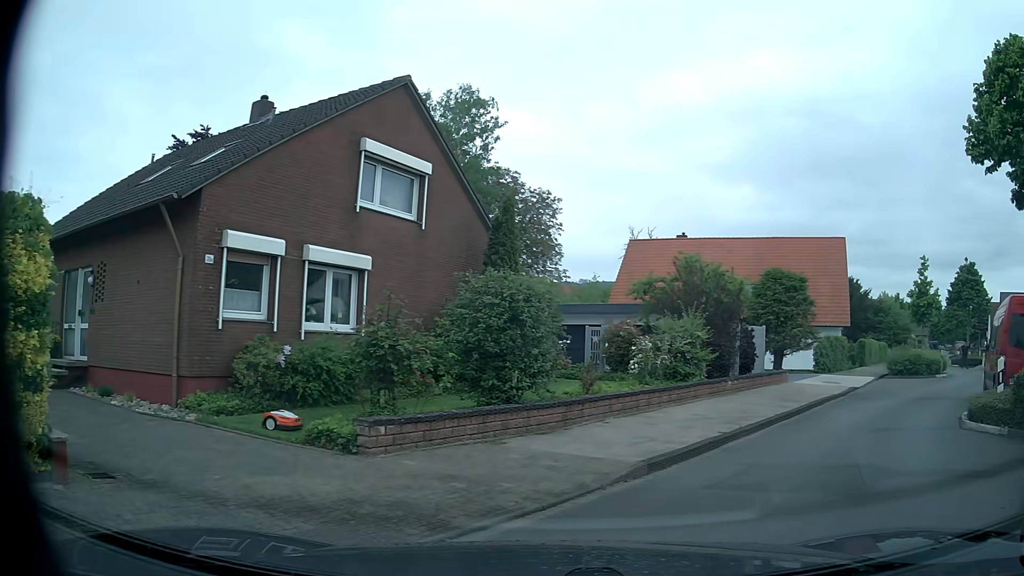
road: unclassified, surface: asphalt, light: Day
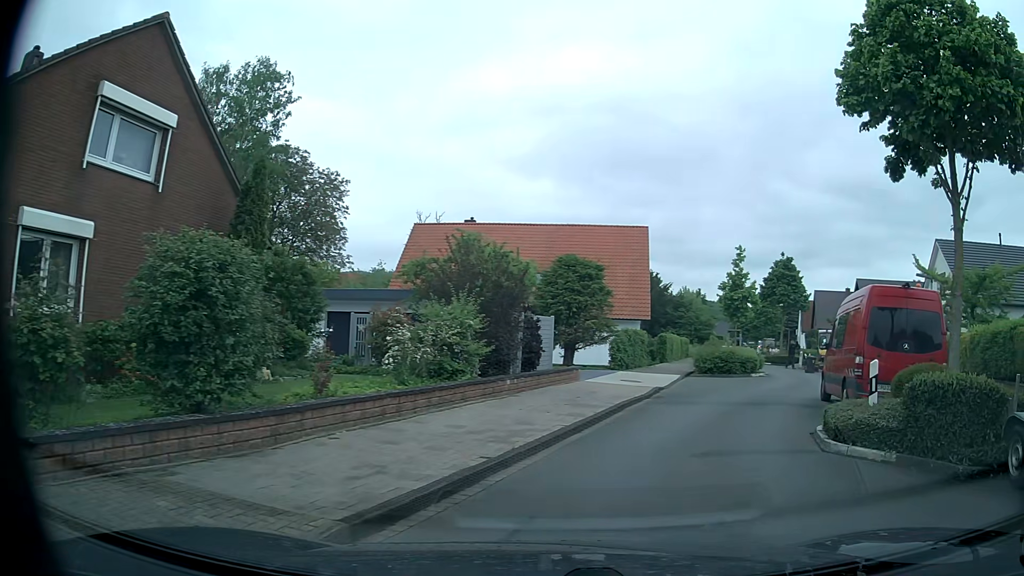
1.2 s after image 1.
(+0.5, +3.0) m; +19°
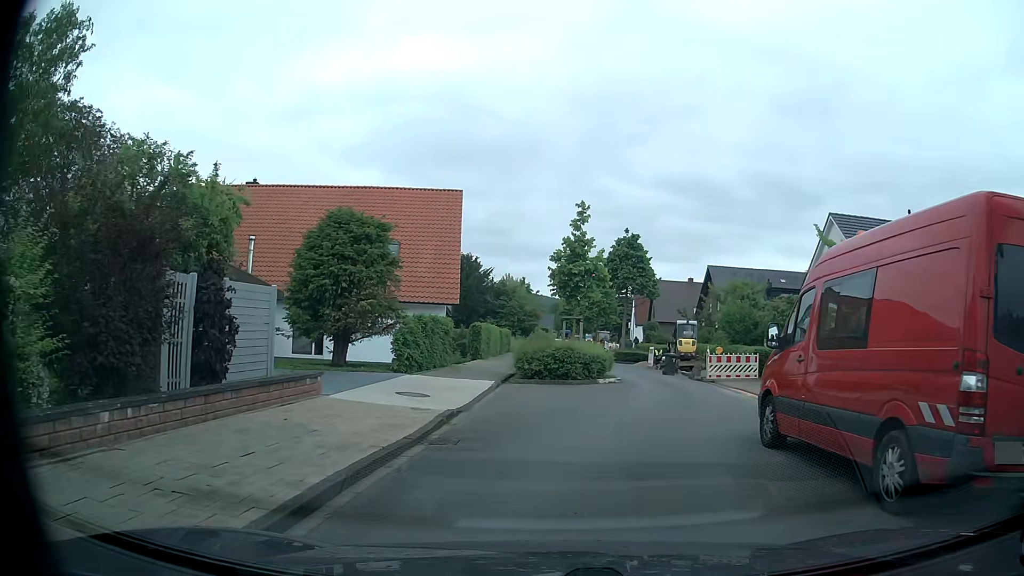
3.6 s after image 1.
(+1.7, +8.7) m; +17°
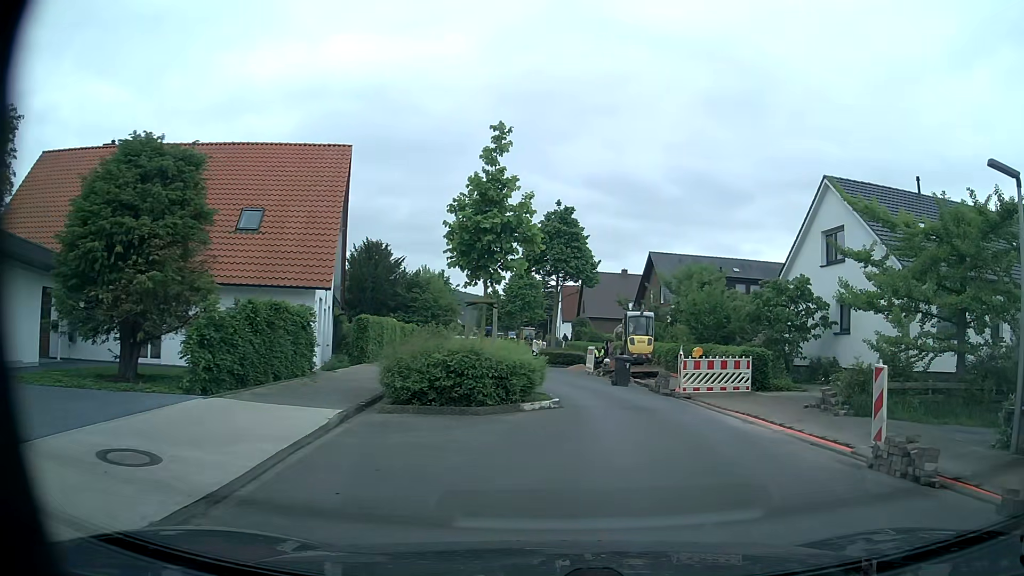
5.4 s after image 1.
(+0.3, +8.3) m; +5°
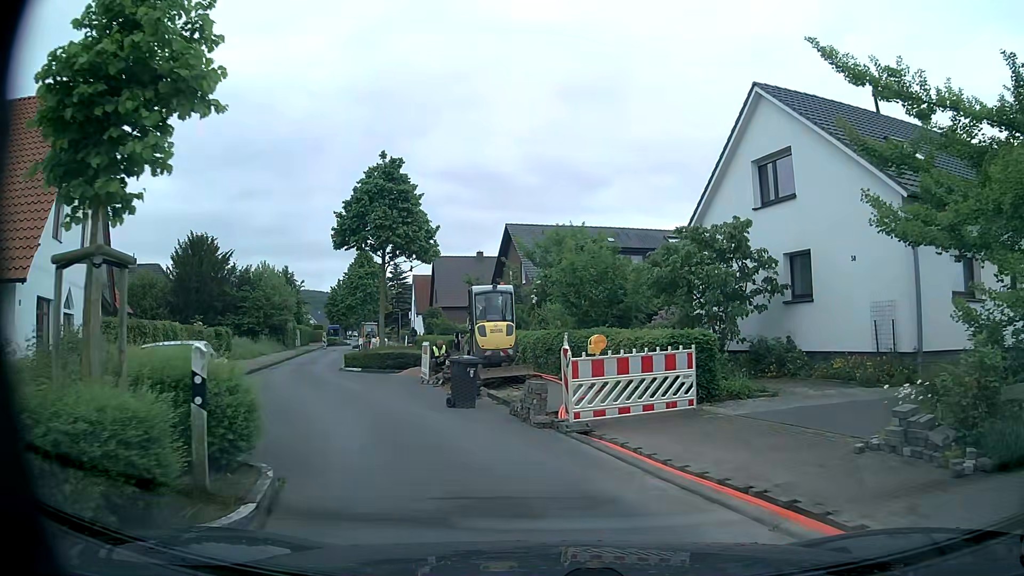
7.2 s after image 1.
(+1.2, +8.6) m; +13°
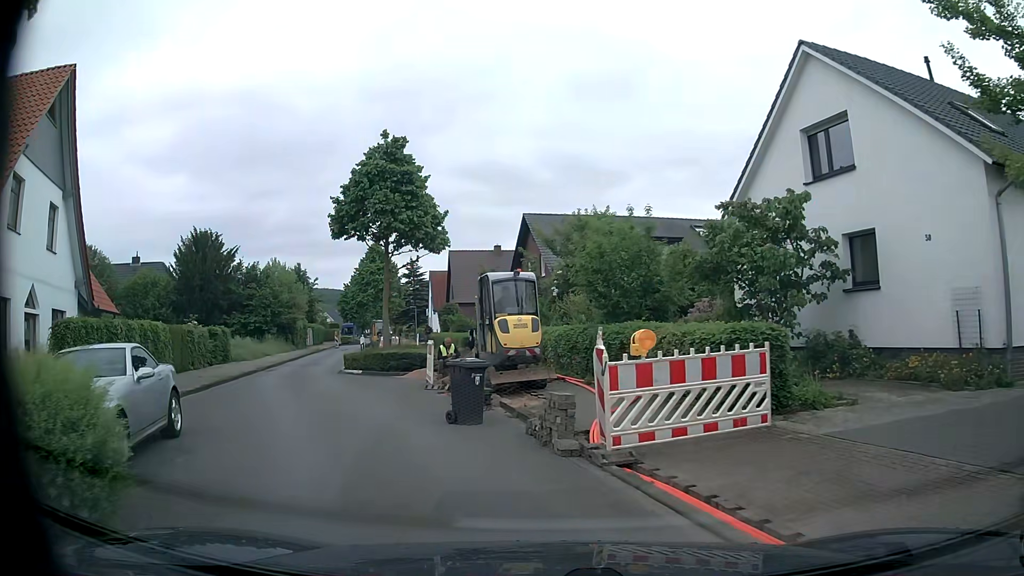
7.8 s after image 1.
(0.0, +2.6) m; -2°
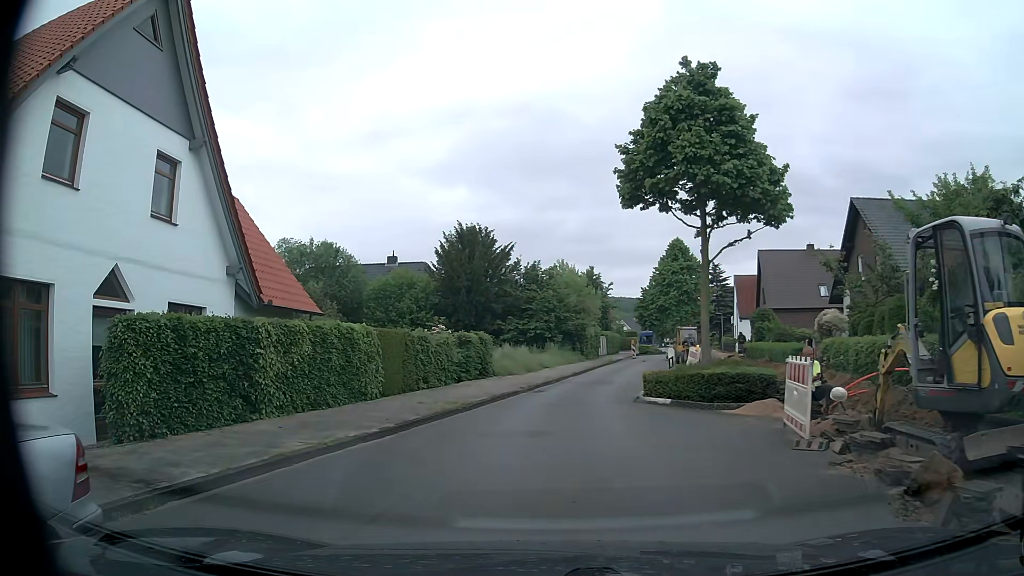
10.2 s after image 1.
(-1.3, +7.2) m; -23°
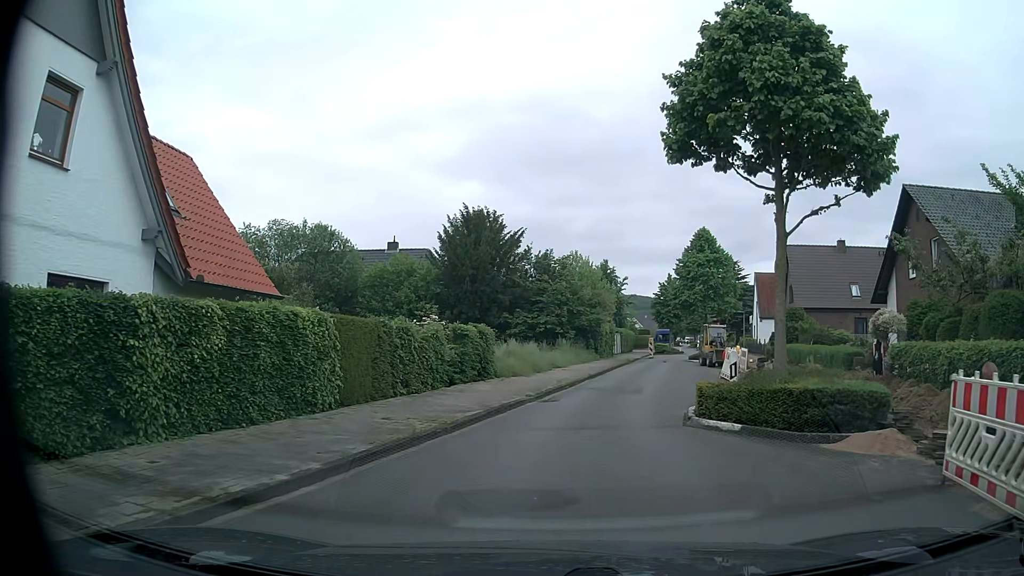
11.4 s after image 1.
(-0.3, +4.5) m; -4°
